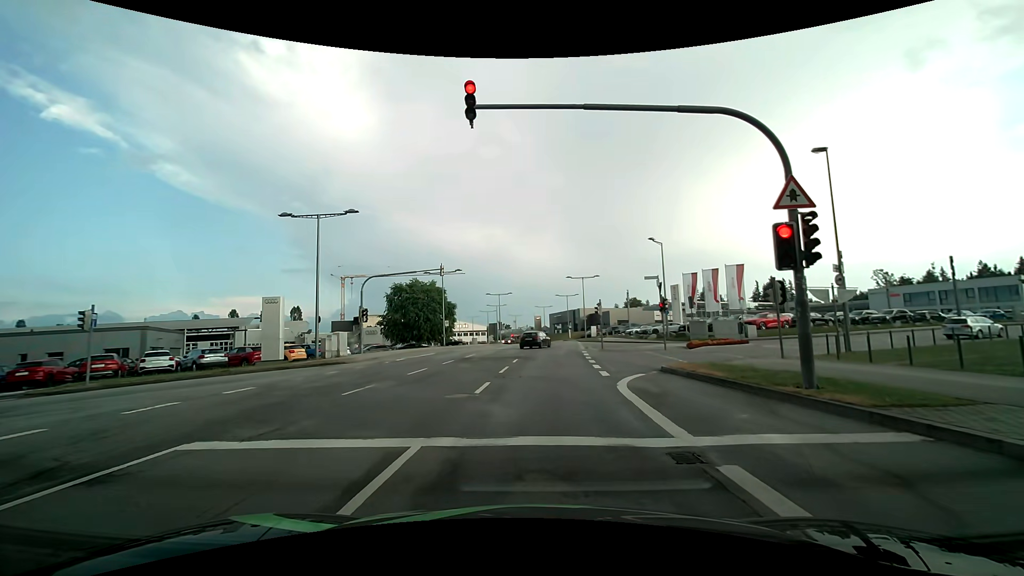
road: secondary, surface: asphalt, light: Day
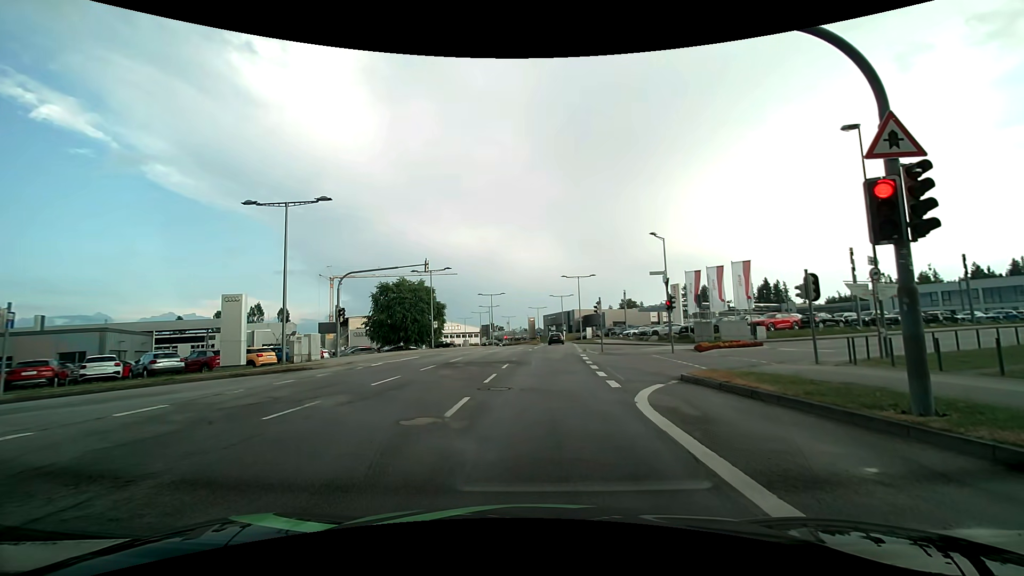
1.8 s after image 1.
(0.0, +2.9) m; +1°
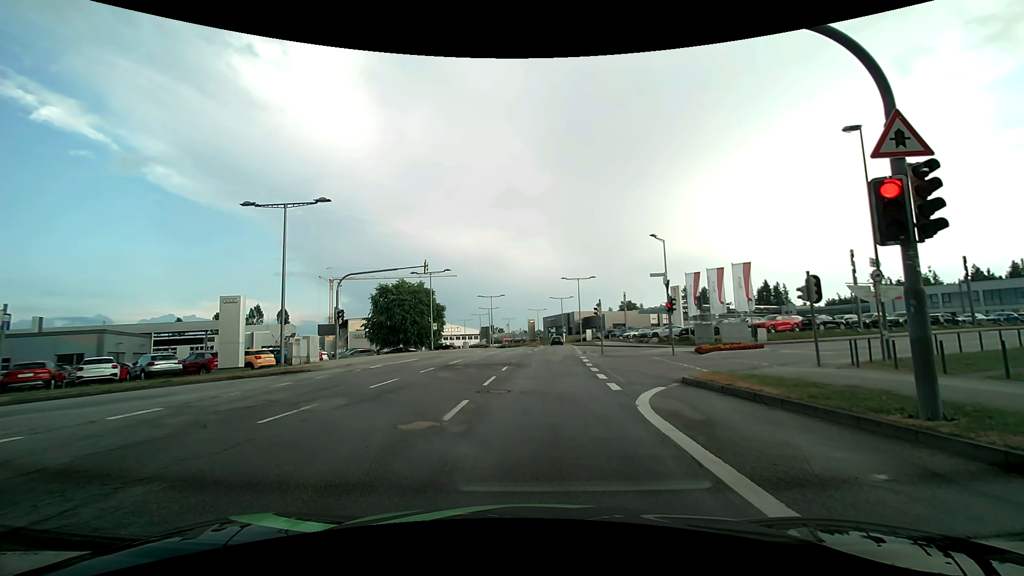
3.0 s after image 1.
(0.0, +0.2) m; 0°
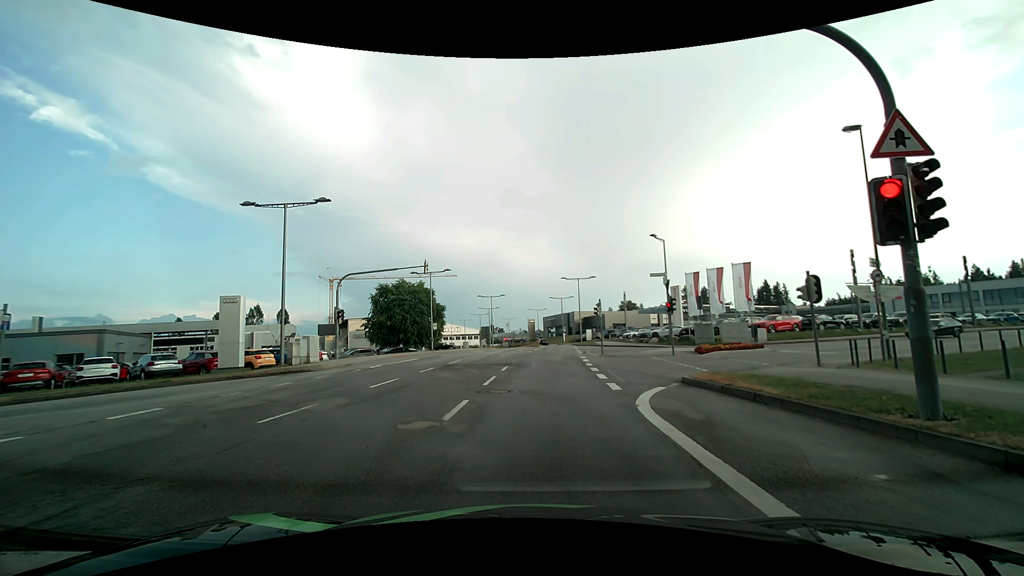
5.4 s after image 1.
(0.0, 0.0) m; 0°
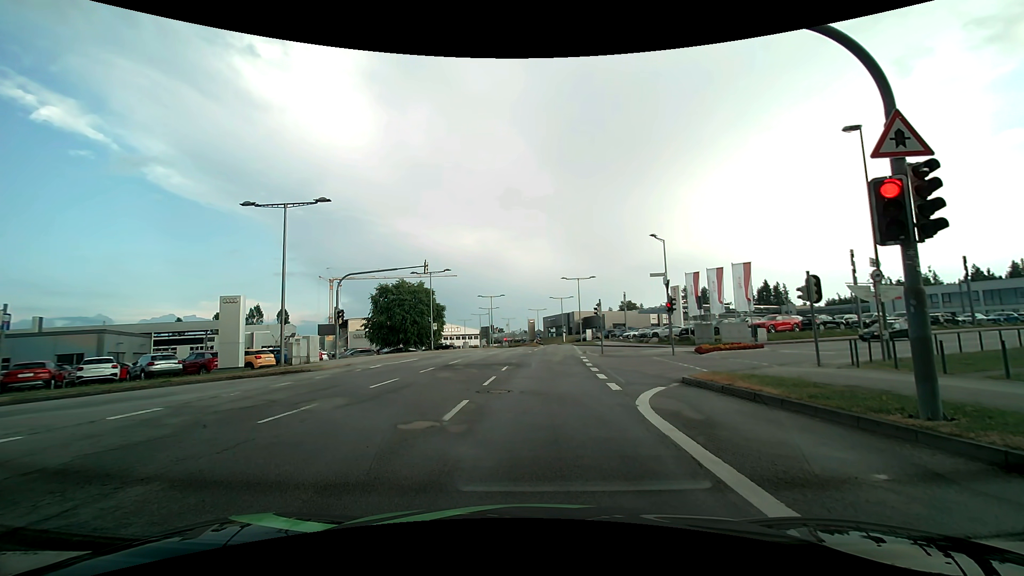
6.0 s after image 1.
(0.0, 0.0) m; 0°
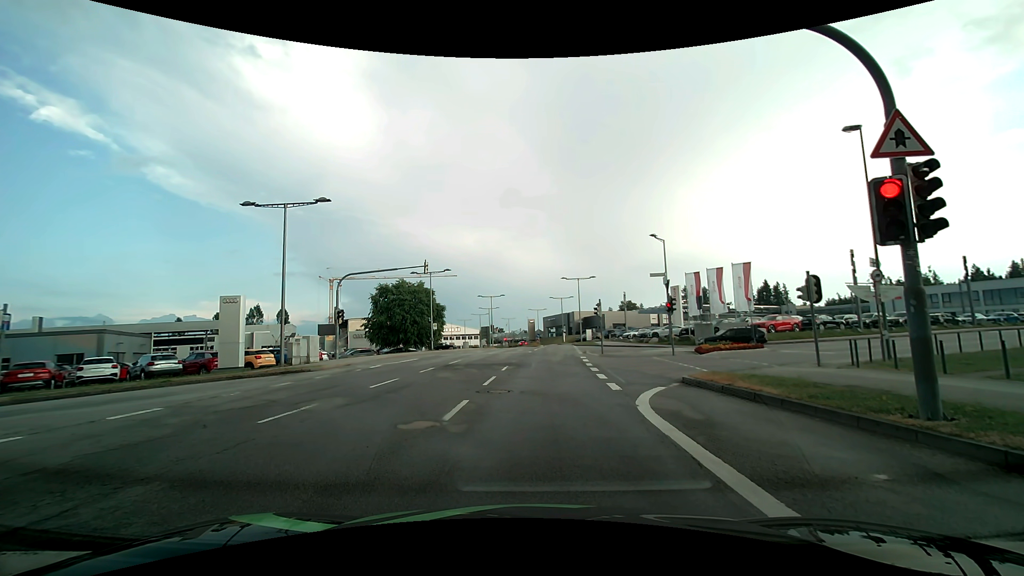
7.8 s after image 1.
(0.0, 0.0) m; 0°
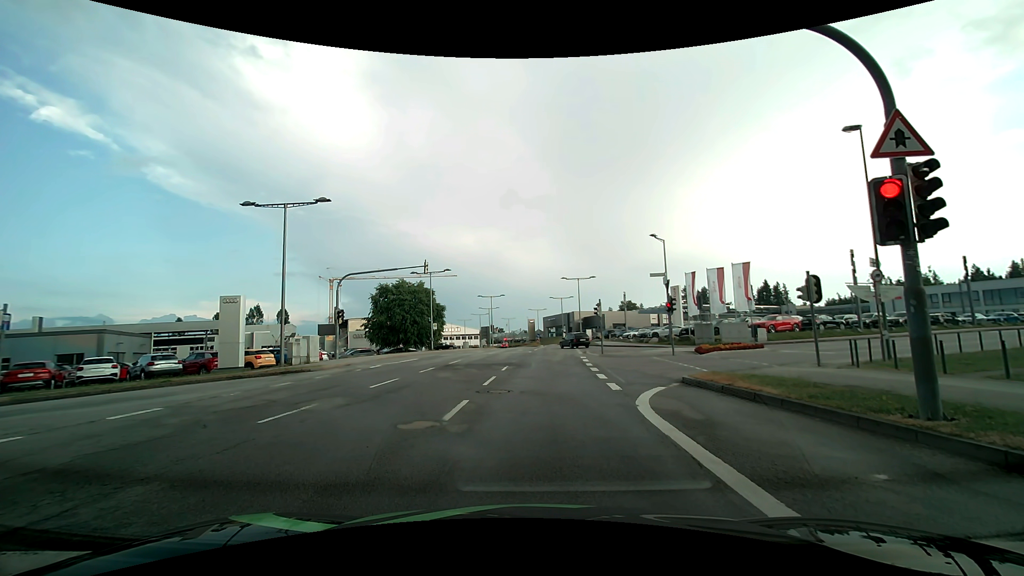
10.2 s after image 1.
(0.0, 0.0) m; 0°
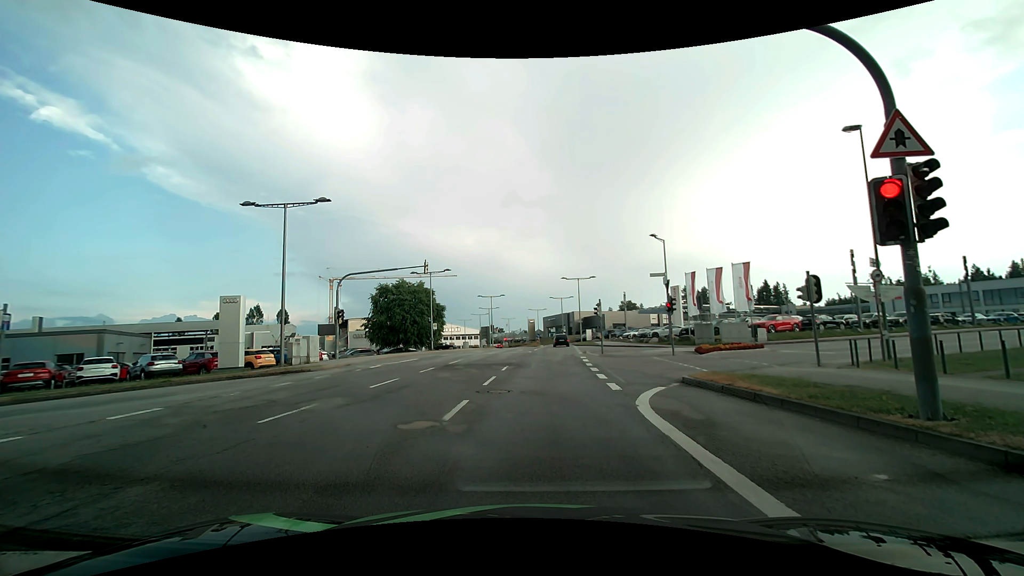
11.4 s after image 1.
(0.0, 0.0) m; 0°
(0, +10) (0, +20) (+1, +30) (+1, +40) (+2, +50) (+3, +60) (+3, +70) (+4, +80) (+4, +90) (+3, +100) m
